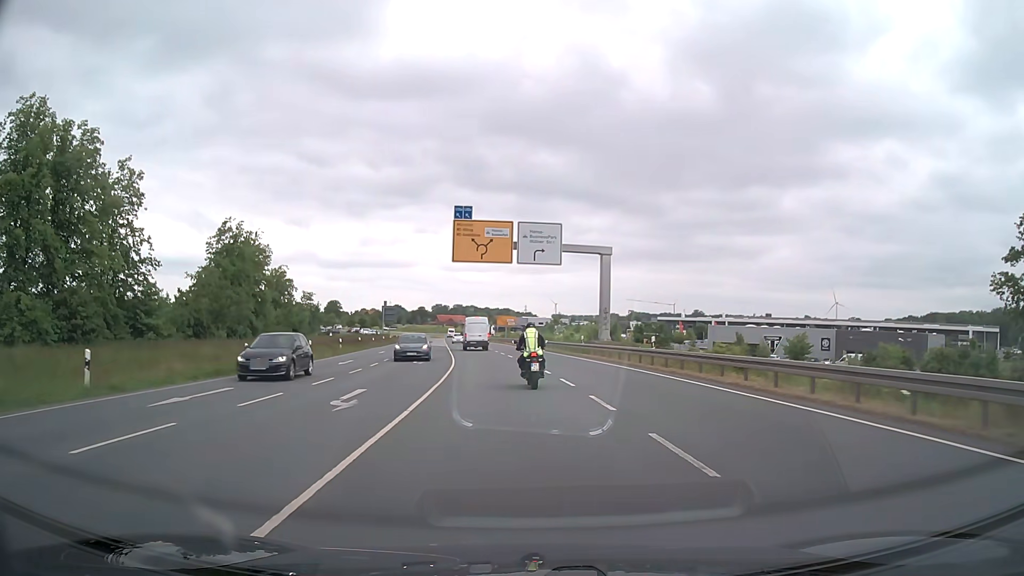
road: secondary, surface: asphalt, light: Day
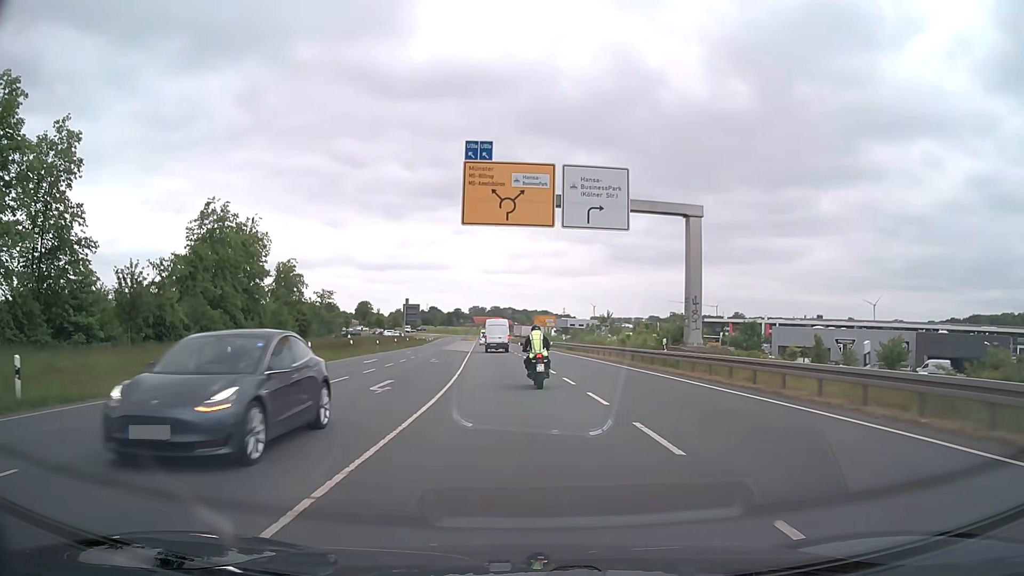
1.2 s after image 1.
(-0.5, +15.8) m; -3°
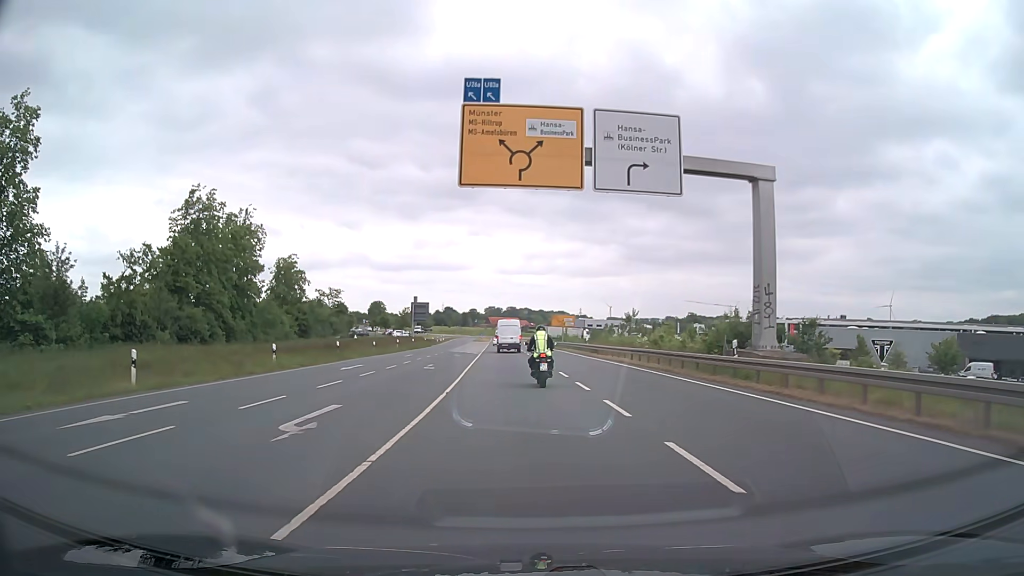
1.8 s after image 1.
(-0.1, +7.7) m; -1°
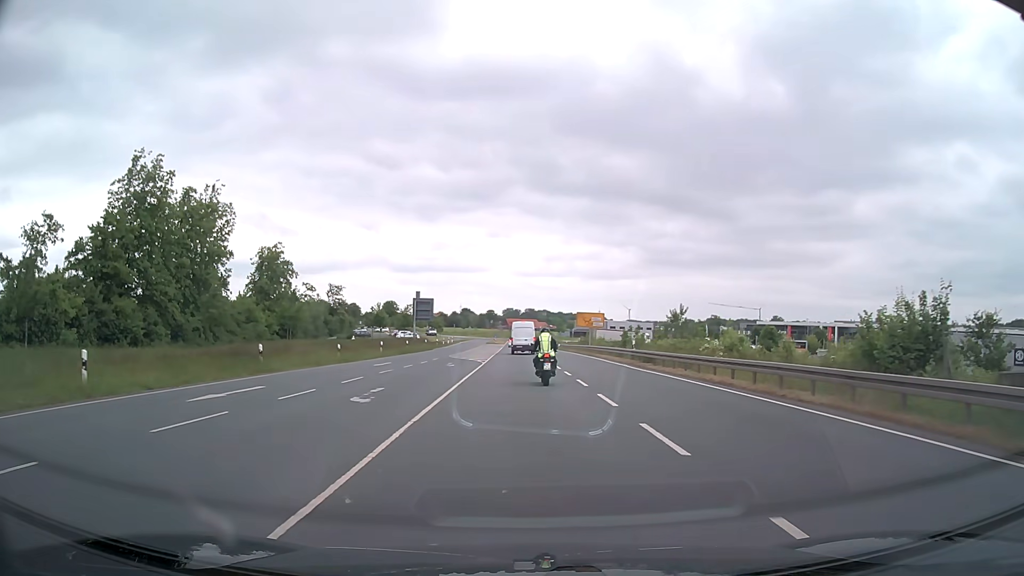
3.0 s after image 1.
(-0.3, +15.3) m; -2°
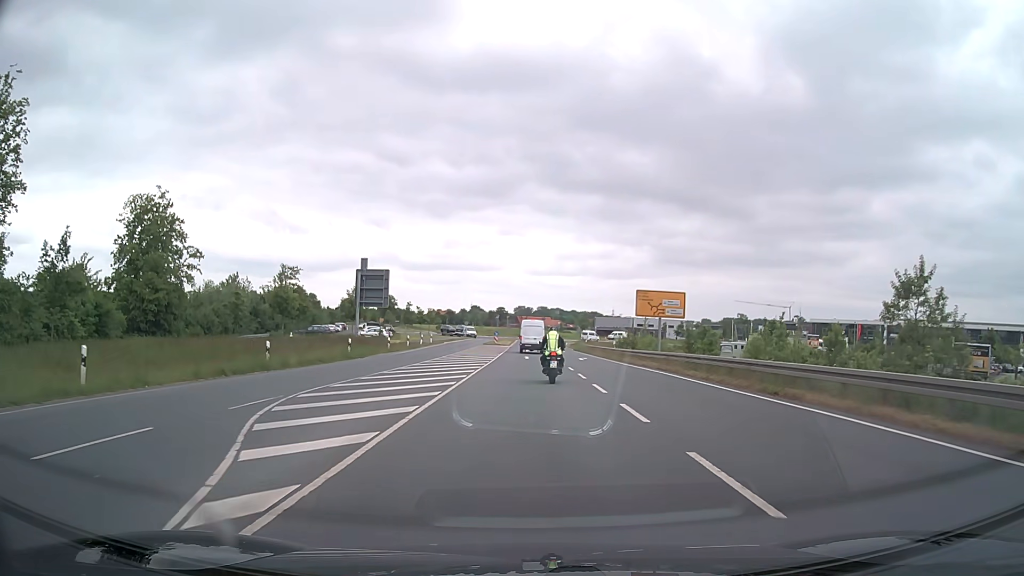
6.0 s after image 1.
(-0.4, +37.6) m; -1°
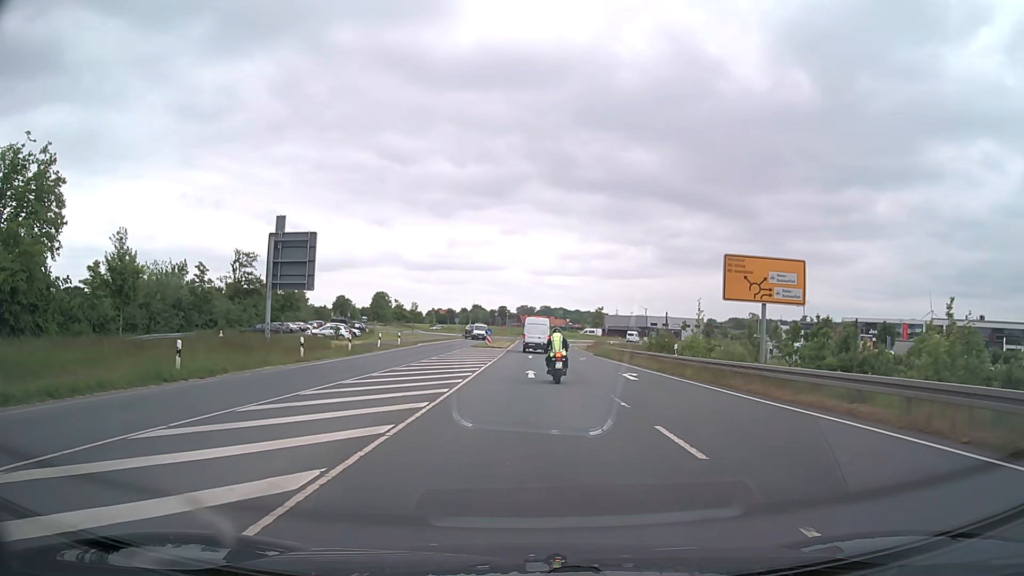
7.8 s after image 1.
(-0.1, +20.5) m; 0°
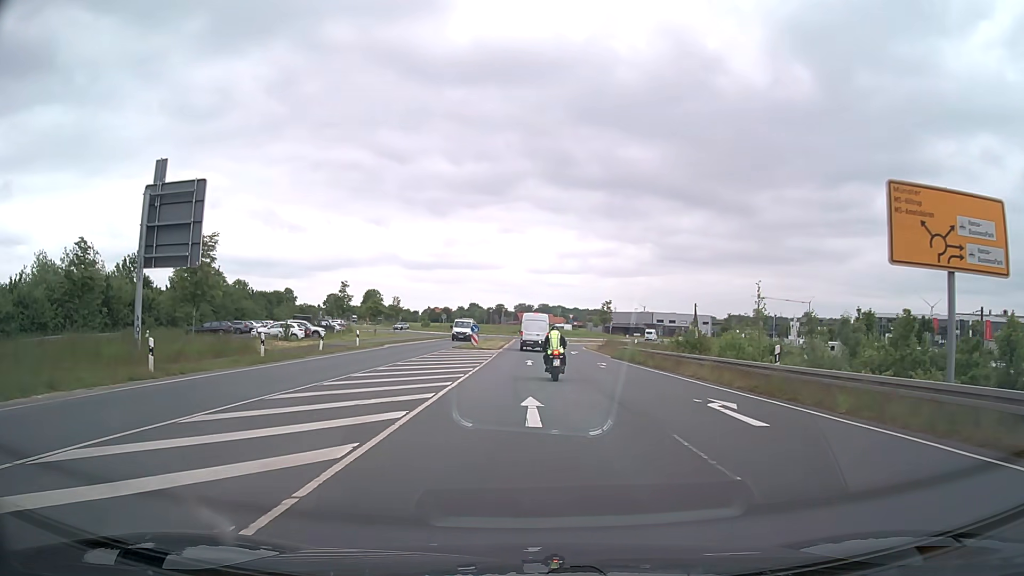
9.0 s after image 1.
(0.0, +13.1) m; 0°
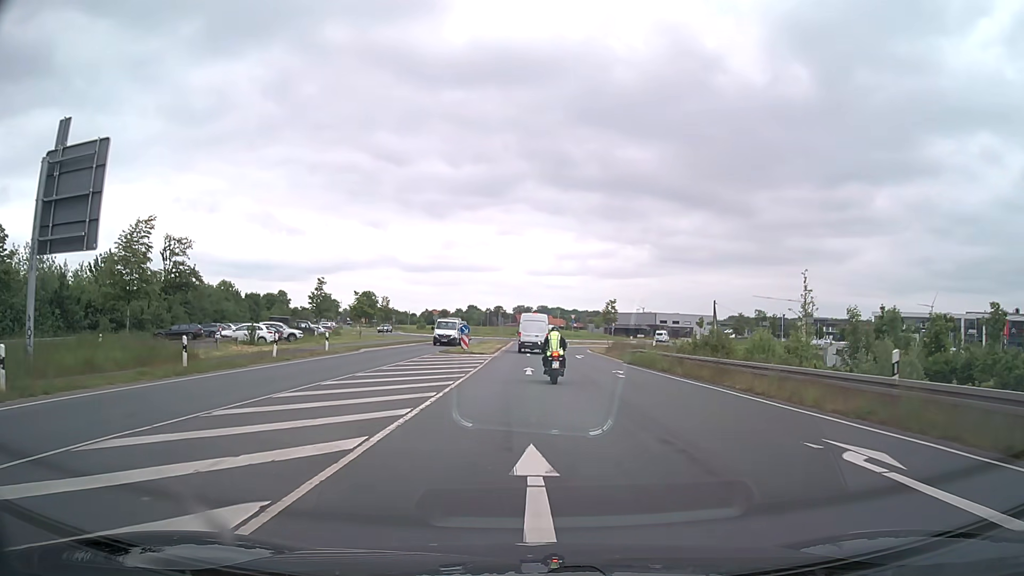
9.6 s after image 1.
(0.0, +6.4) m; 0°
(0, +10) (0, +20) (0, +30) (0, +40) (0, +50) (0, +60) (0, +70) (0, +80) (+1, +90) (+6, +99) m
